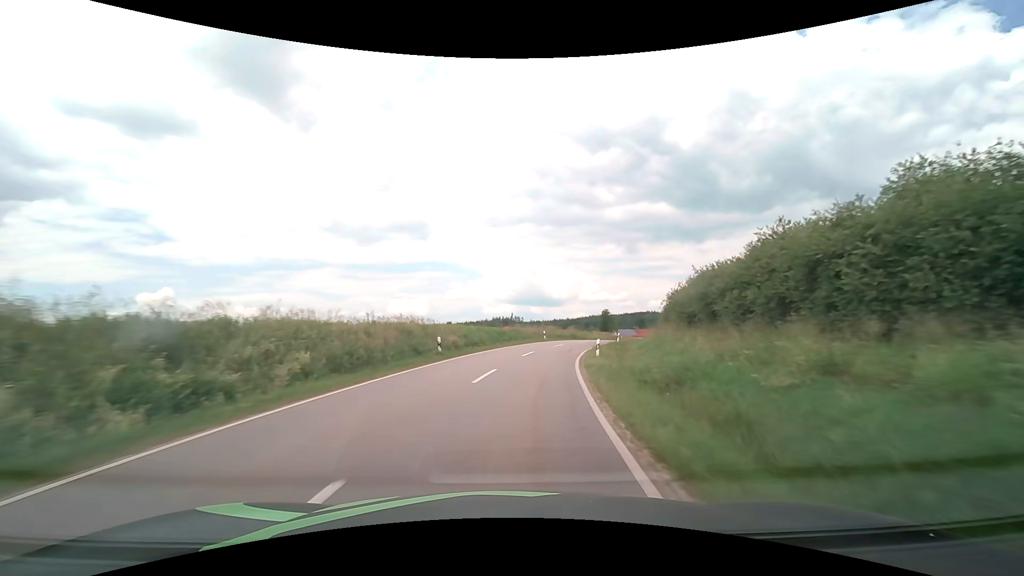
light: Day
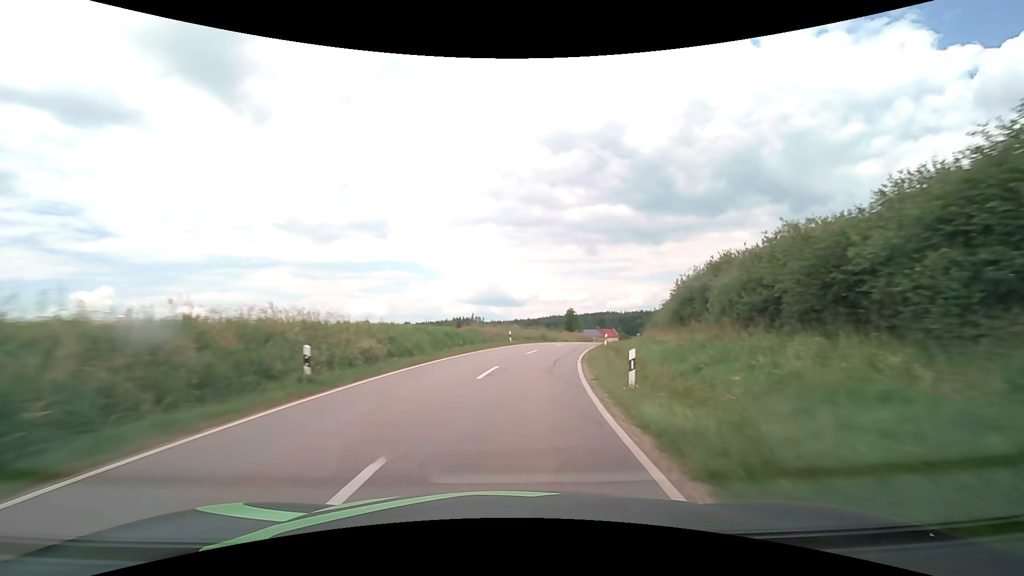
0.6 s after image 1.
(+0.4, +11.4) m; +4°
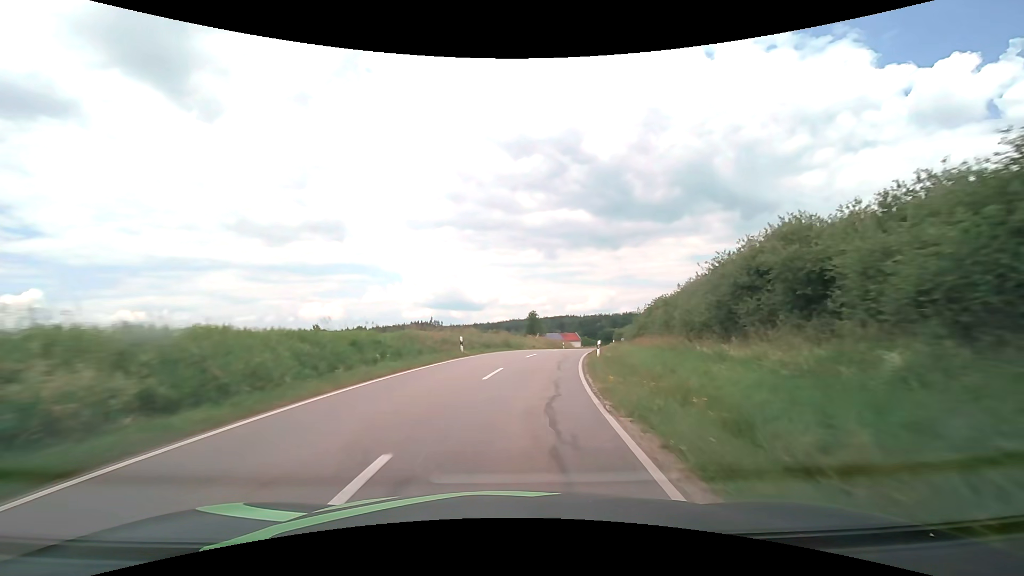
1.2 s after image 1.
(+0.5, +11.4) m; +5°
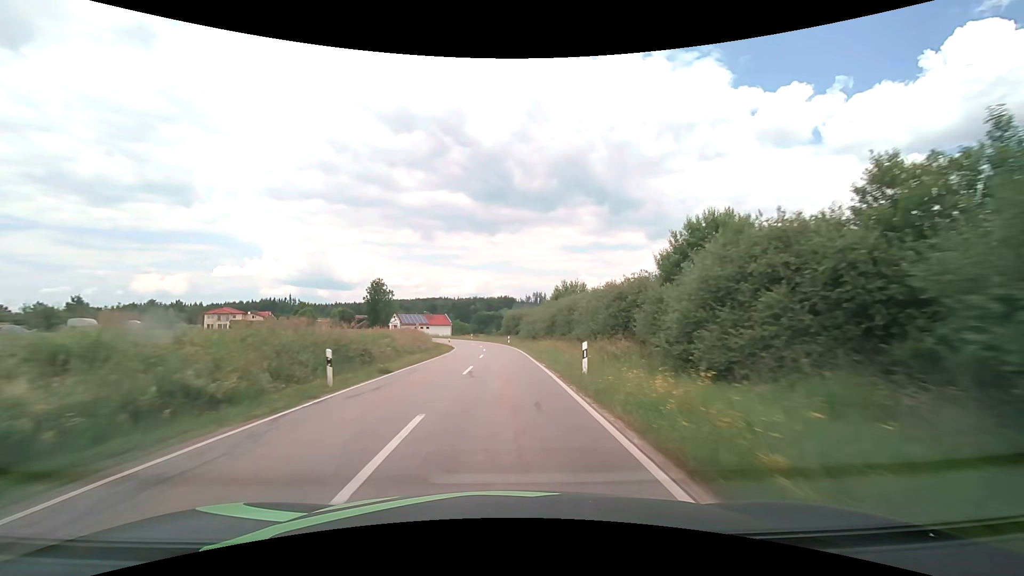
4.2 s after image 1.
(+9.1, +56.5) m; +14°
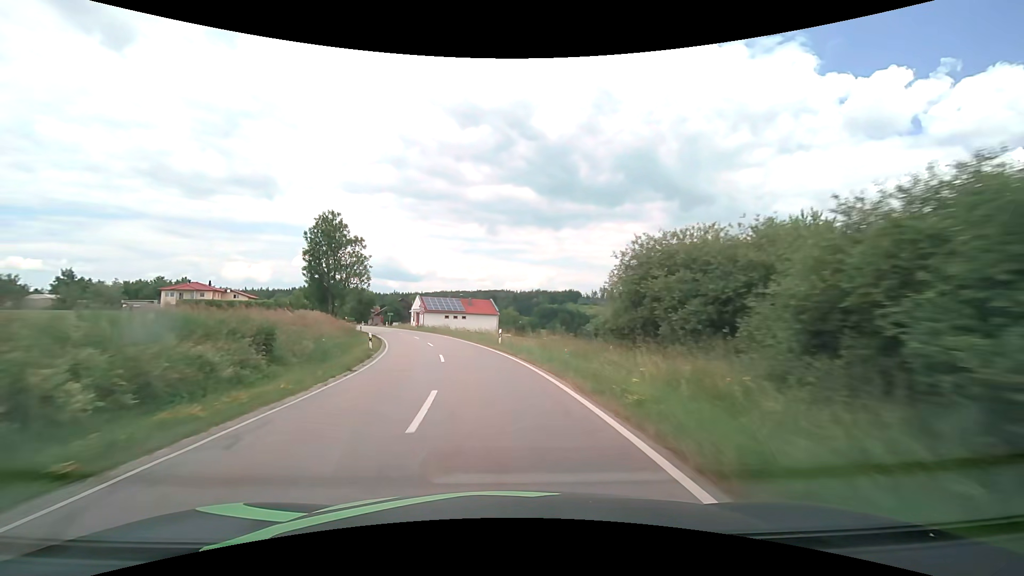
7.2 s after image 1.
(-1.6, +58.1) m; -7°
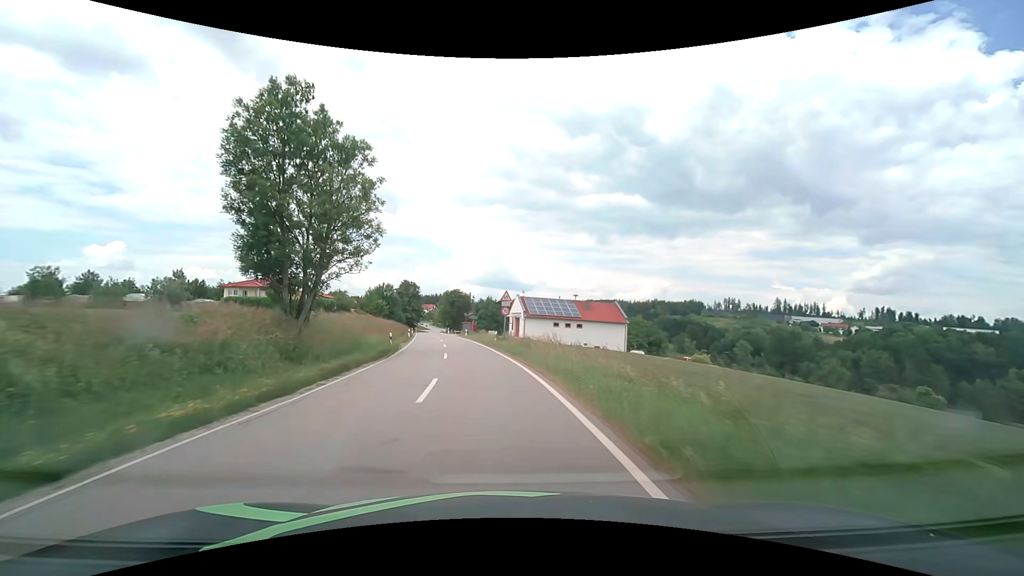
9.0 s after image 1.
(-3.6, +33.4) m; -12°
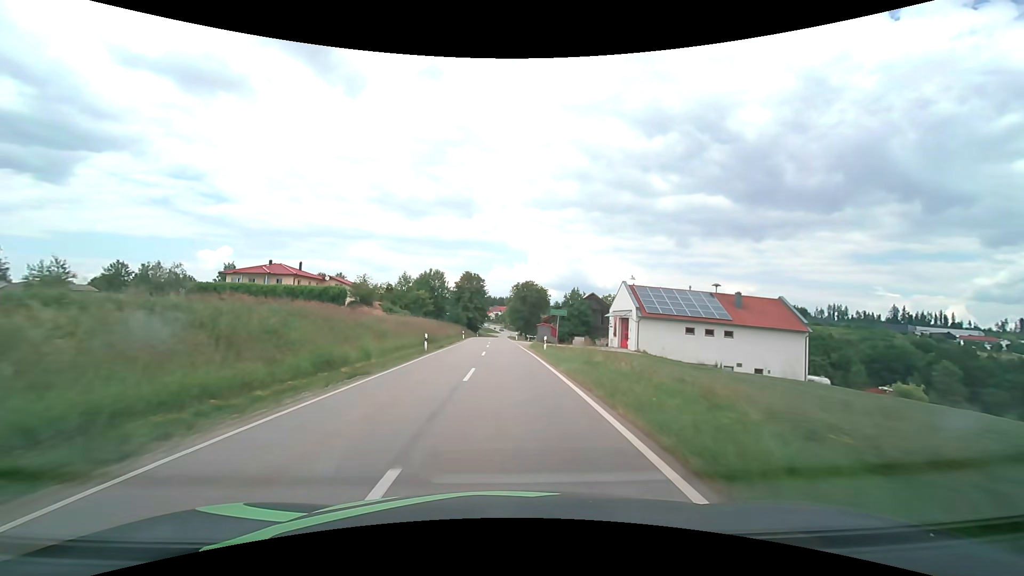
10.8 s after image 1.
(-2.8, +32.8) m; -9°
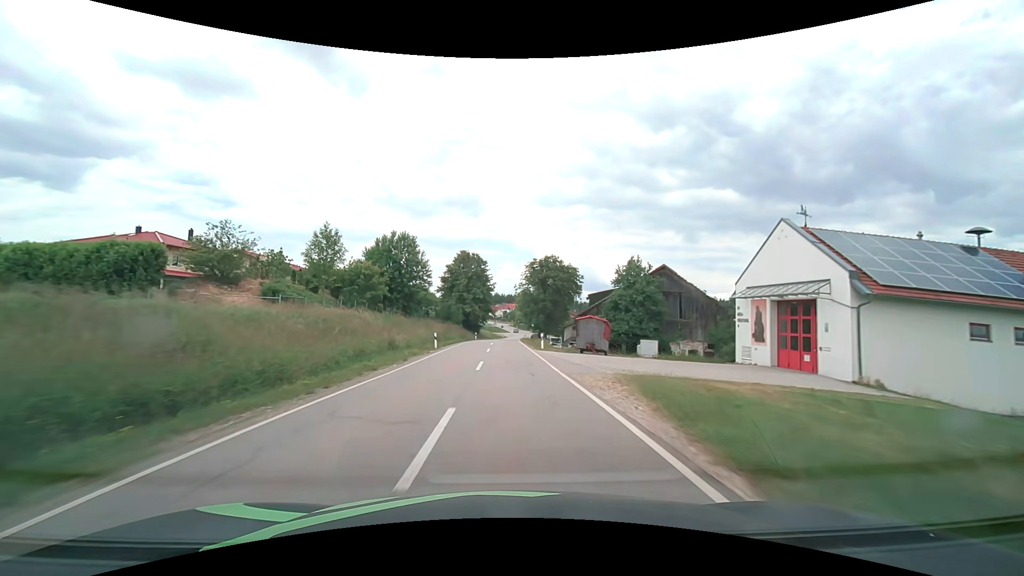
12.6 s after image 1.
(-0.5, +32.7) m; -1°
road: tertiary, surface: asphalt
(0, +10) (0, +20) (0, +30) (0, +40) (0, +50) (0, +60) (0, +70) (+1, +80) (+1, +90) (+2, +100) m
